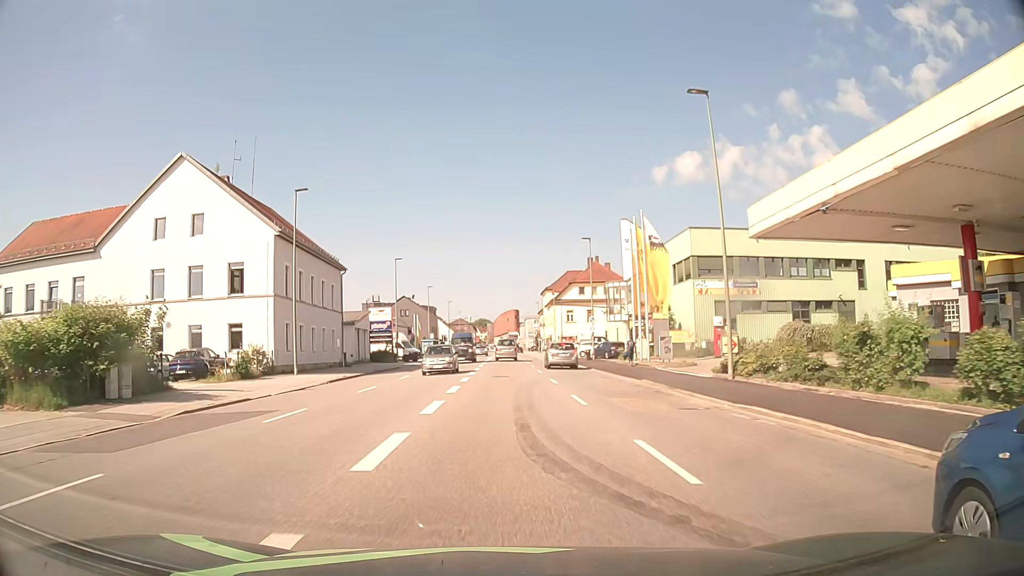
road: tertiary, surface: asphalt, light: Day
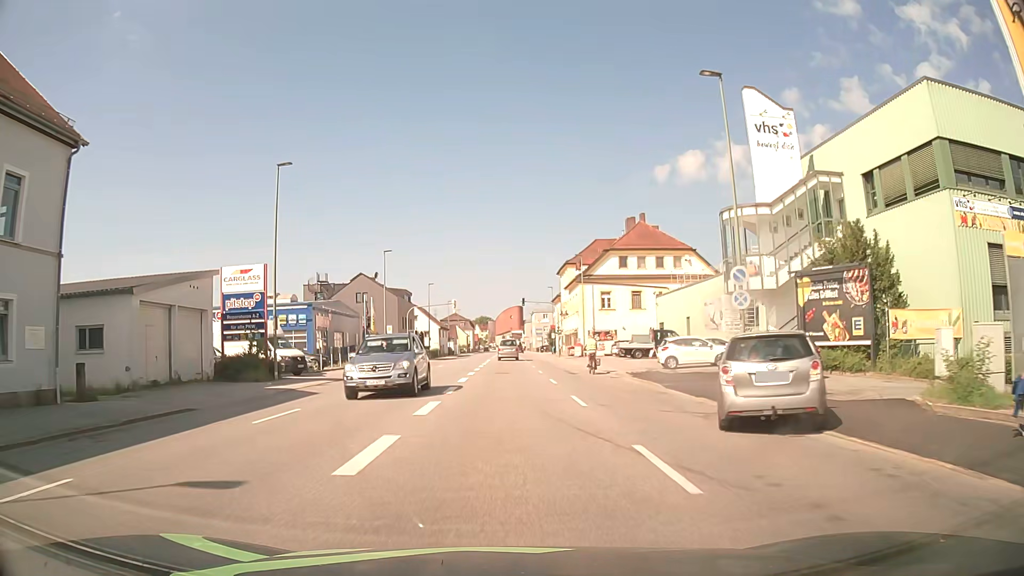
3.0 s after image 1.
(+0.1, +36.6) m; 0°
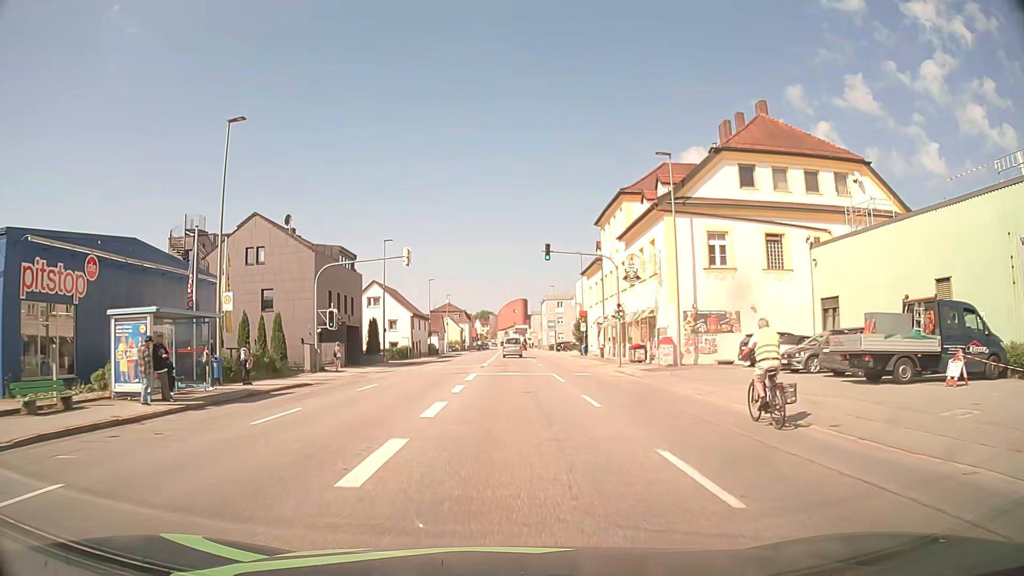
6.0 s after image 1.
(-0.3, +36.7) m; 0°
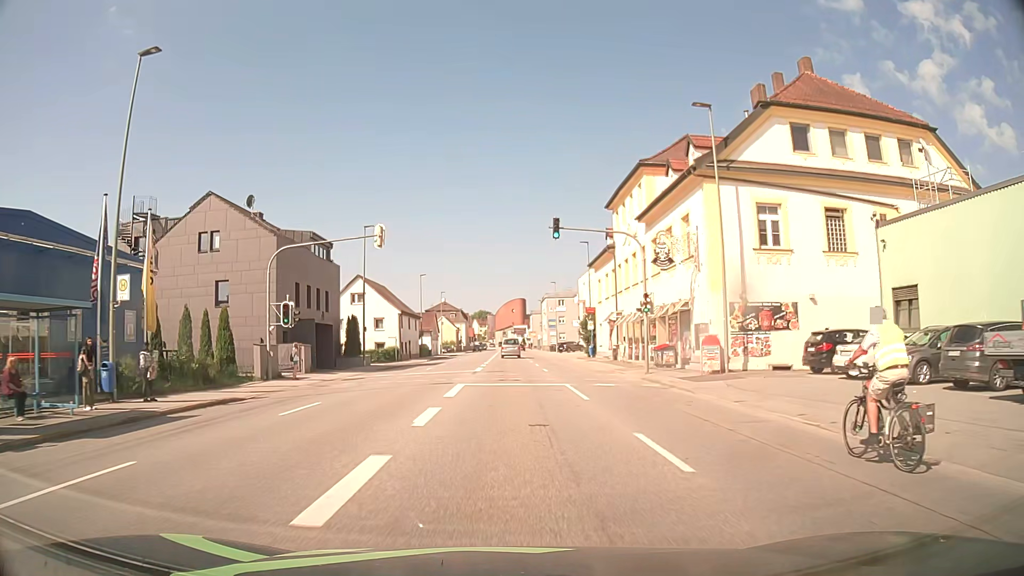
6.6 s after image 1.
(0.0, +7.3) m; 0°
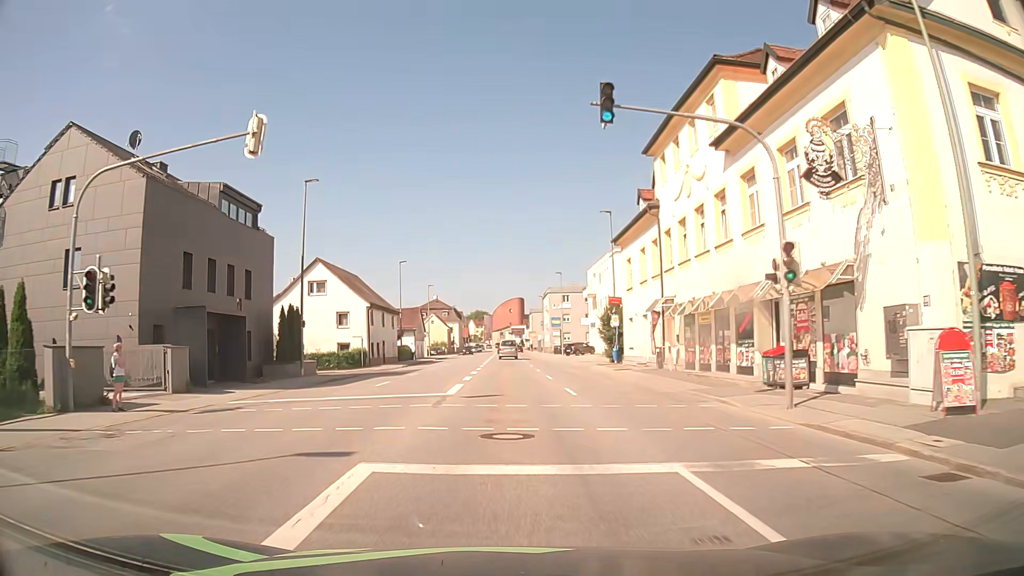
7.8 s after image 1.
(0.0, +14.7) m; 0°
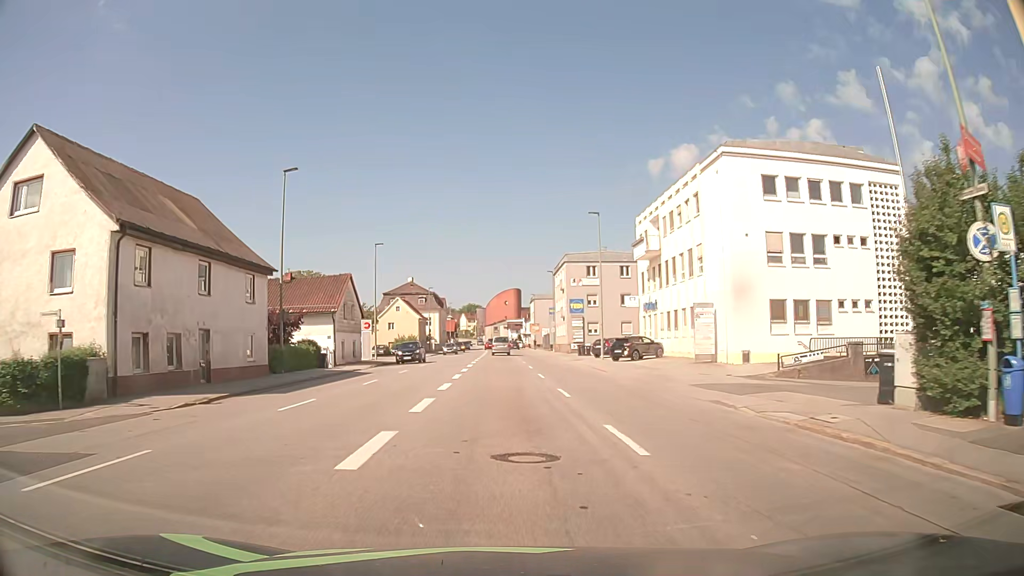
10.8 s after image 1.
(+0.1, +37.2) m; +1°
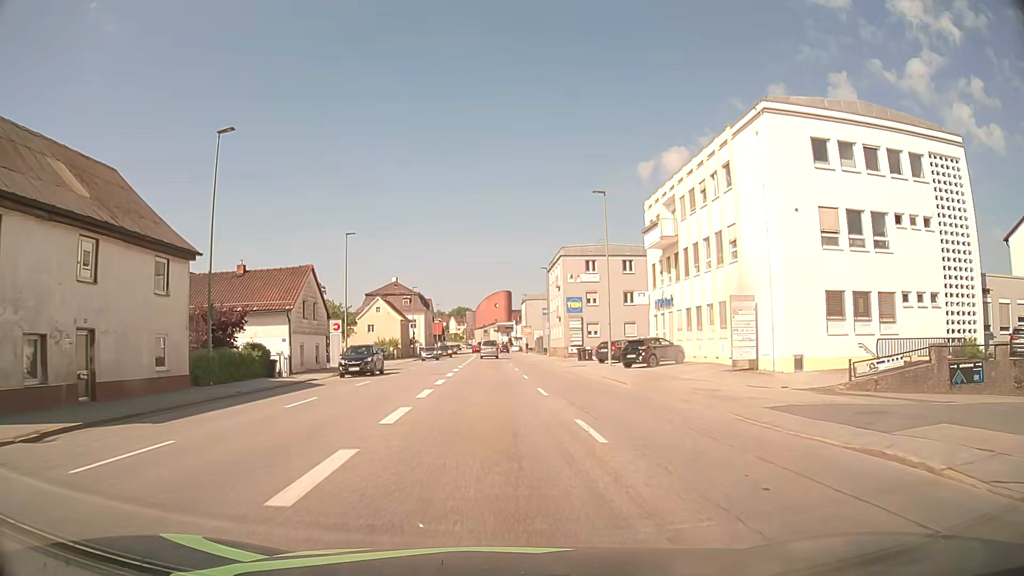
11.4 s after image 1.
(0.0, +7.6) m; 0°
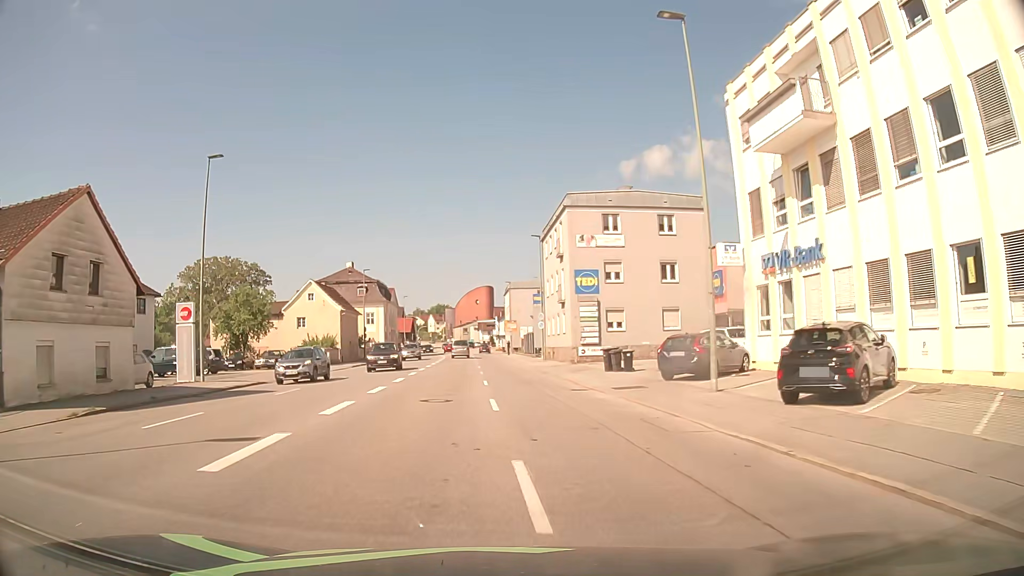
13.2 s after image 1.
(+0.4, +22.8) m; +1°
(0, +10) (0, +20) (0, +30) (-1, +40) (-1, +50) (-1, +60) (-2, +70) (-2, +80) (-2, +90) (-3, +100) m
